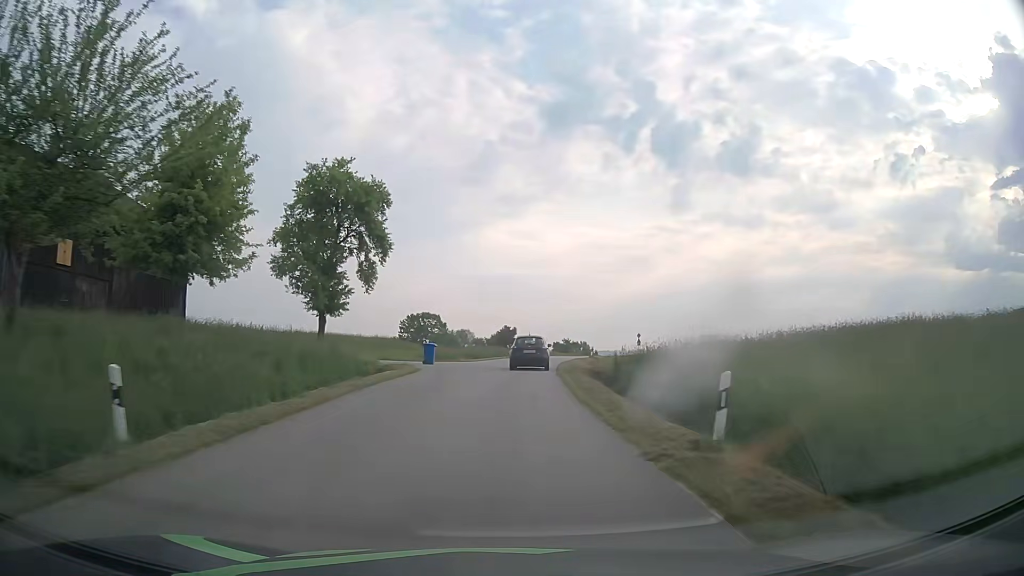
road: tertiary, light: Day
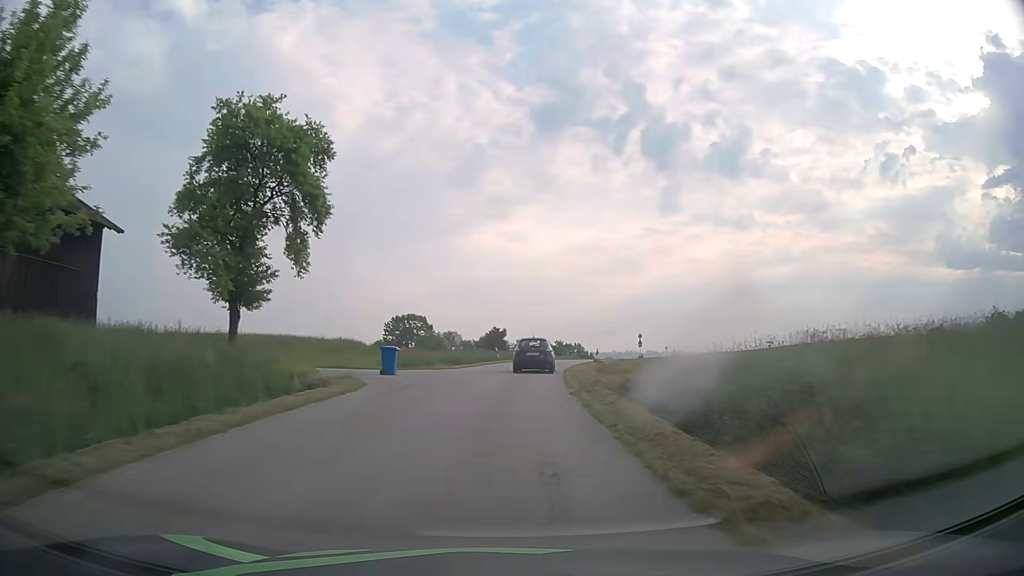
(+0.1, +9.1) m; +1°
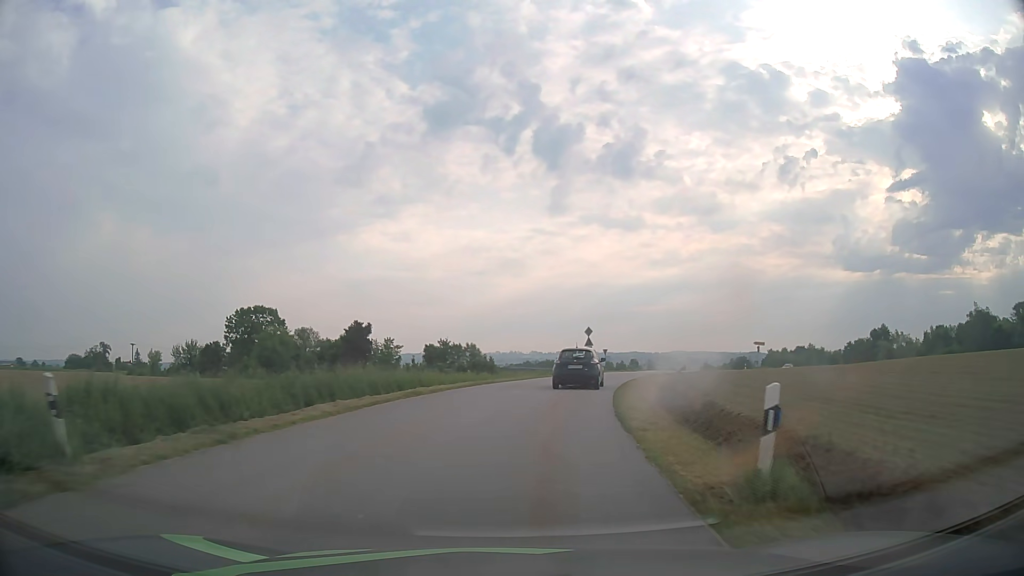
(+2.7, +42.0) m; +9°
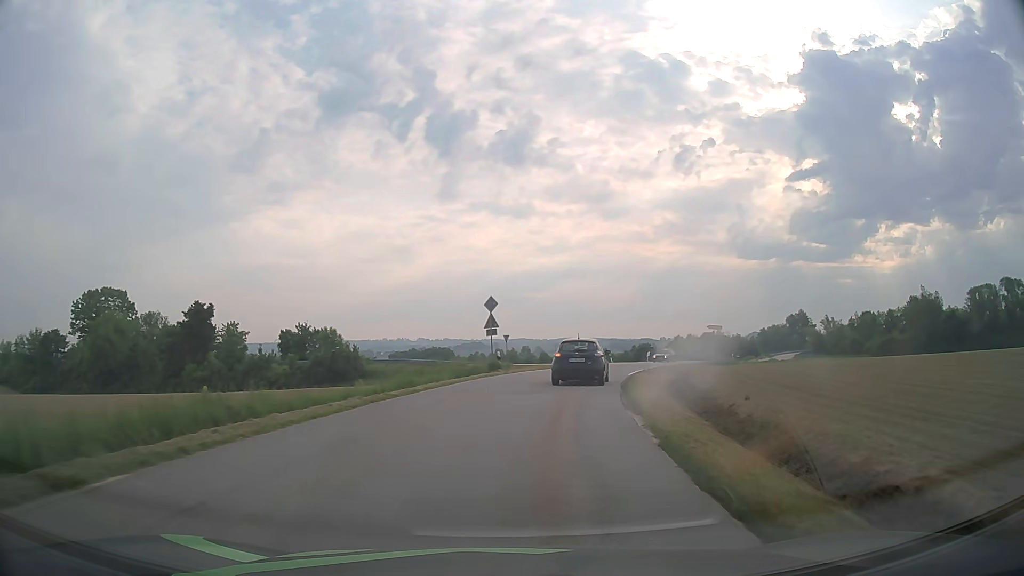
(+1.8, +22.3) m; +10°
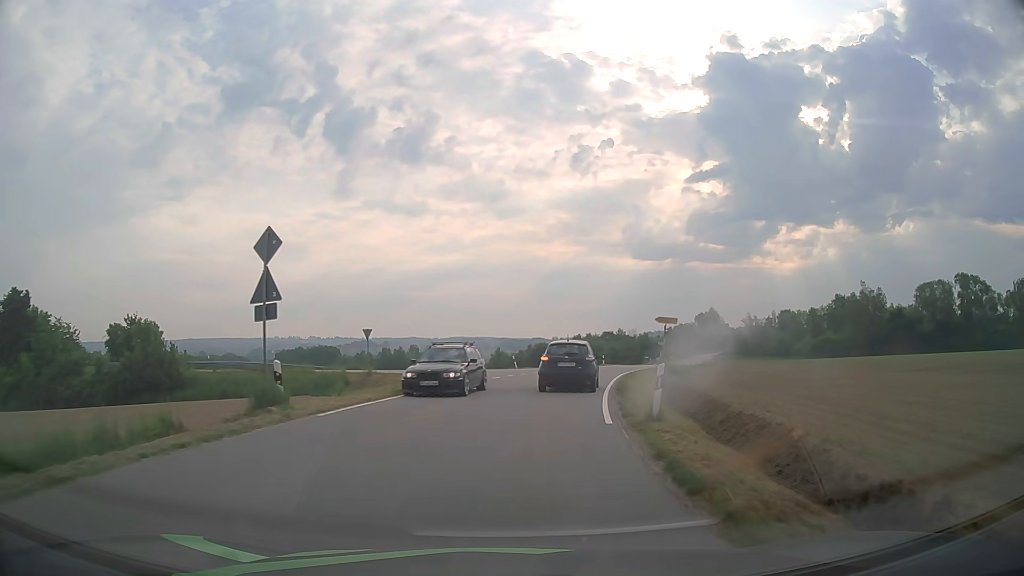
(+1.7, +19.5) m; +9°
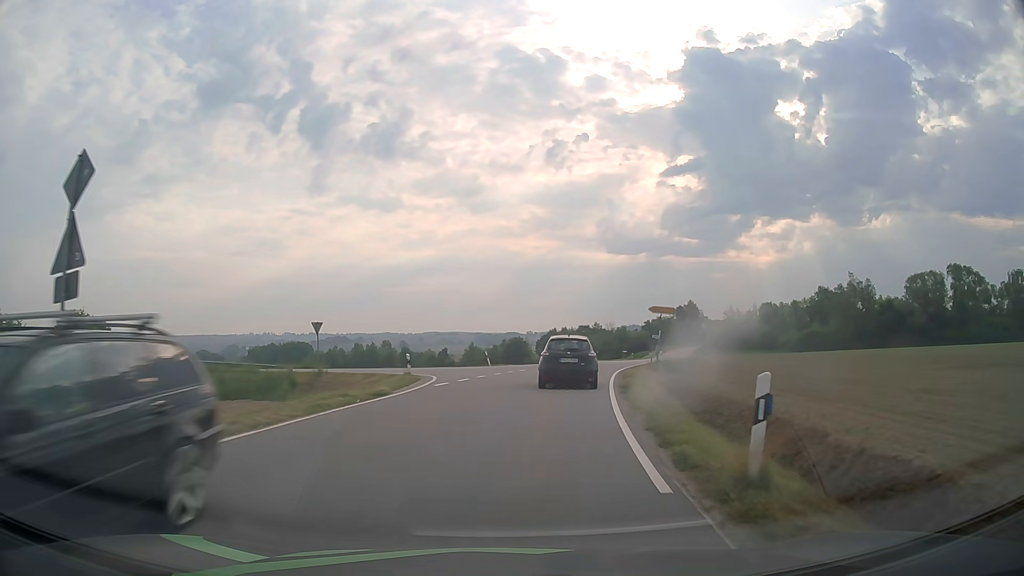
(+0.1, +6.0) m; +2°
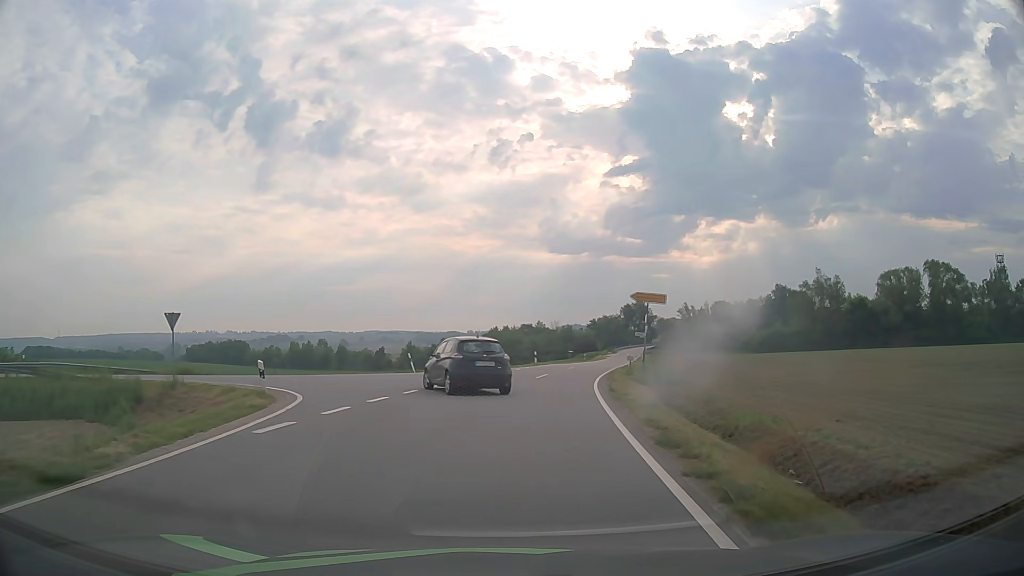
(+0.5, +11.2) m; +5°
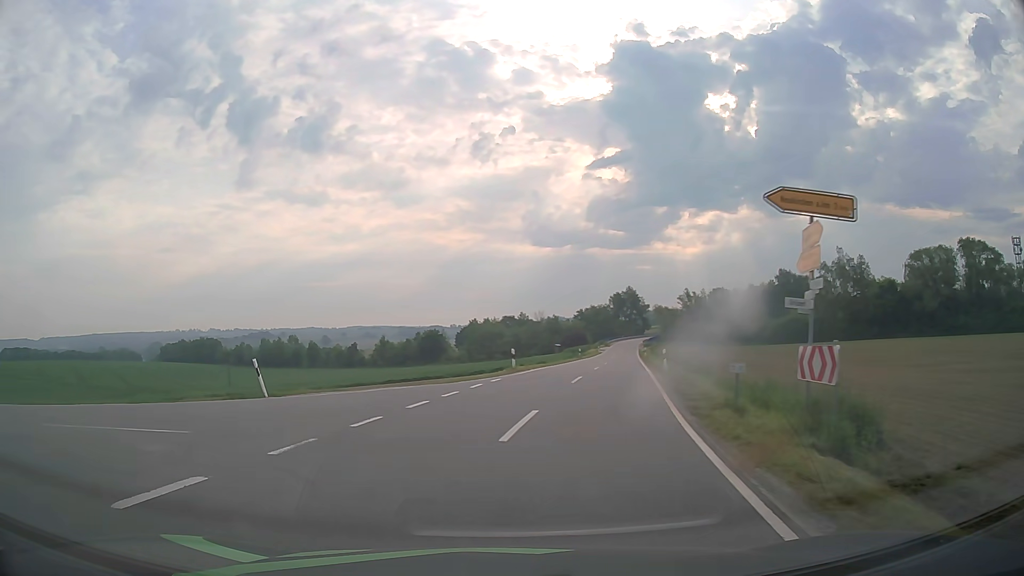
(+1.1, +19.0) m; +2°
(-3, +9) (-12, +13) (-22, +14) (-32, +15) (-42, +16) (-52, +16) (-62, +17) (-72, +18) (-82, +19) (-92, +20) m
